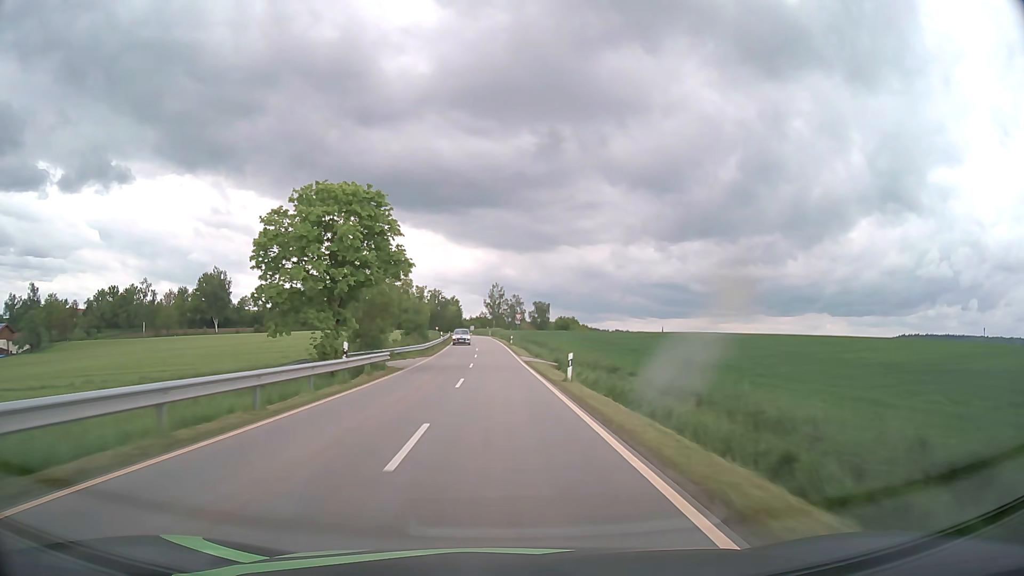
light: Day
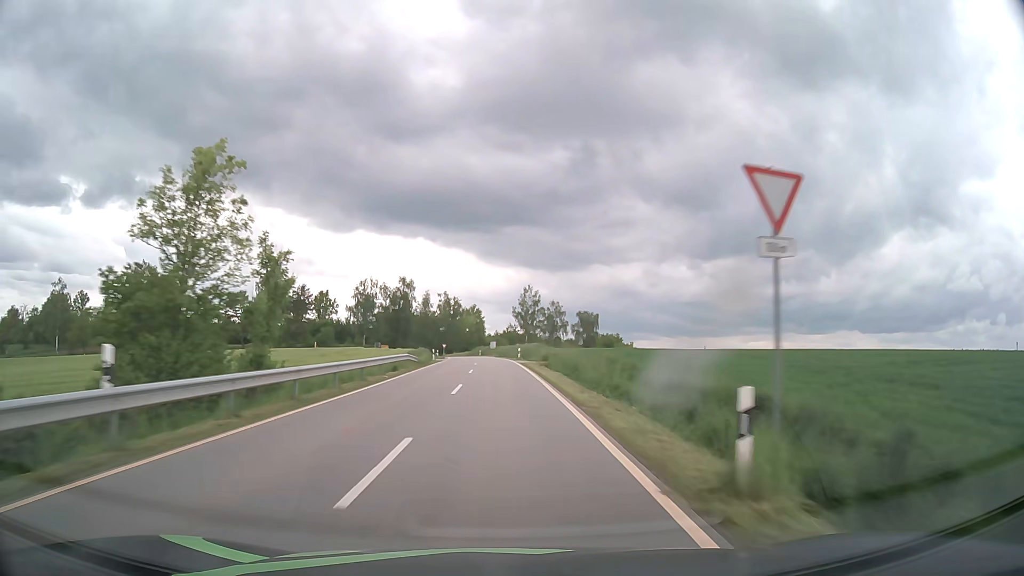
(-1.2, +62.3) m; -3°
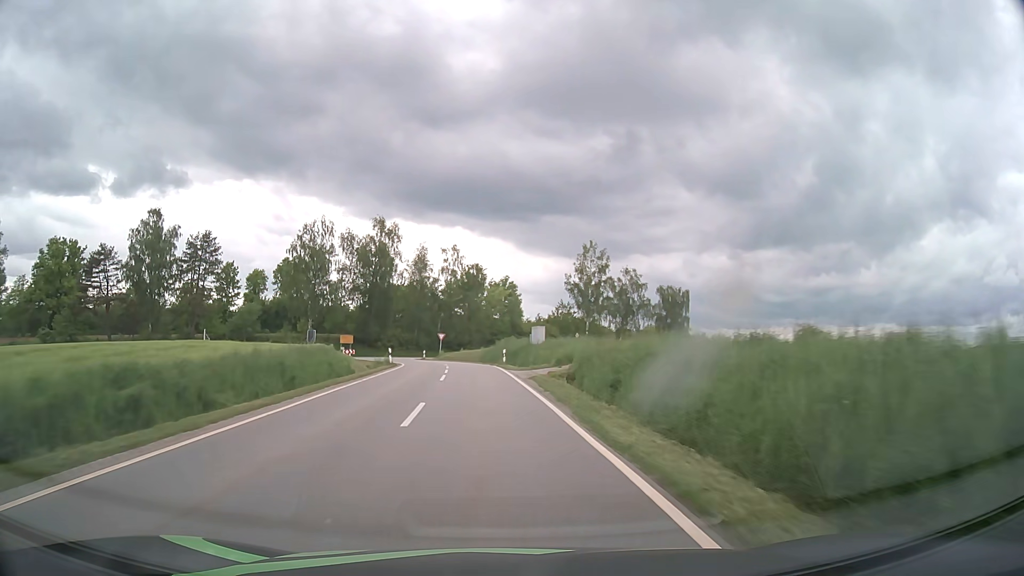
(-1.6, +67.3) m; -3°
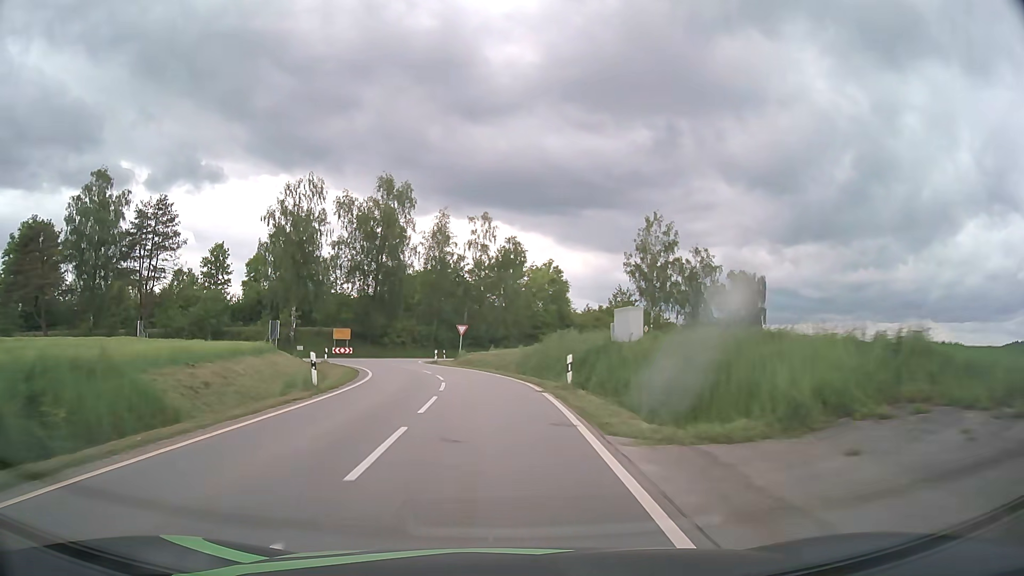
(-0.7, +22.2) m; -3°
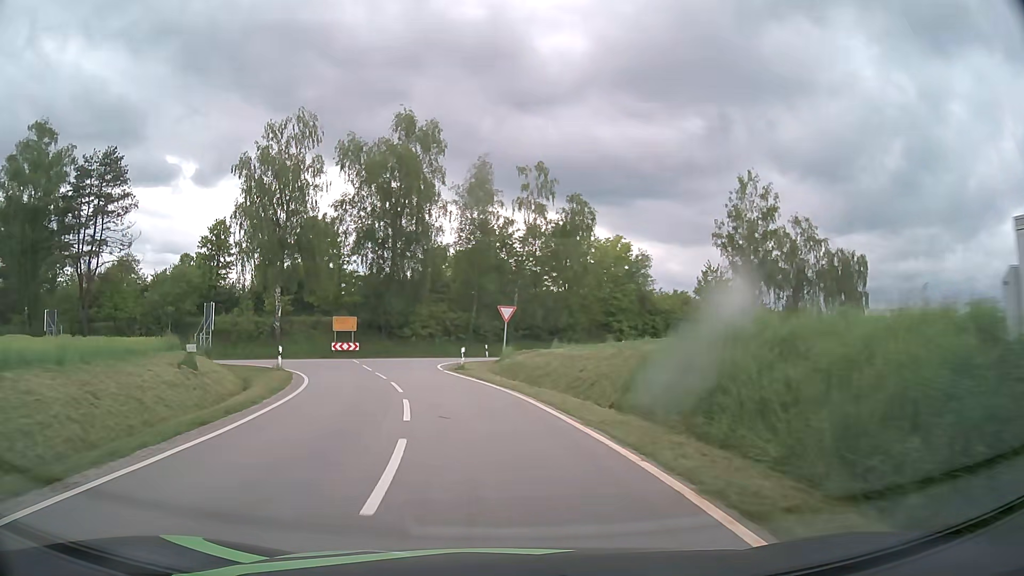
(-0.7, +18.9) m; -4°
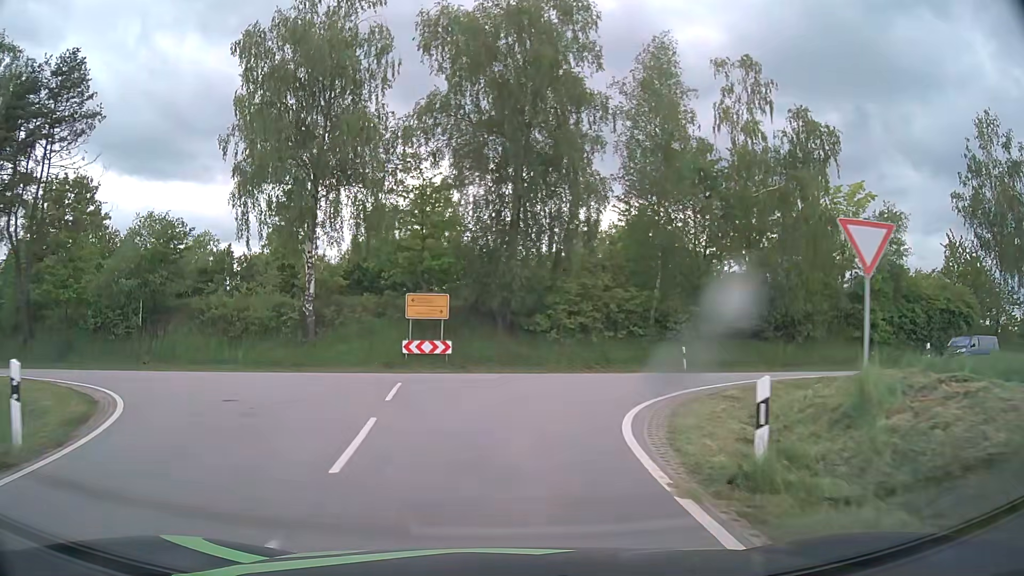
(-2.5, +22.0) m; -13°
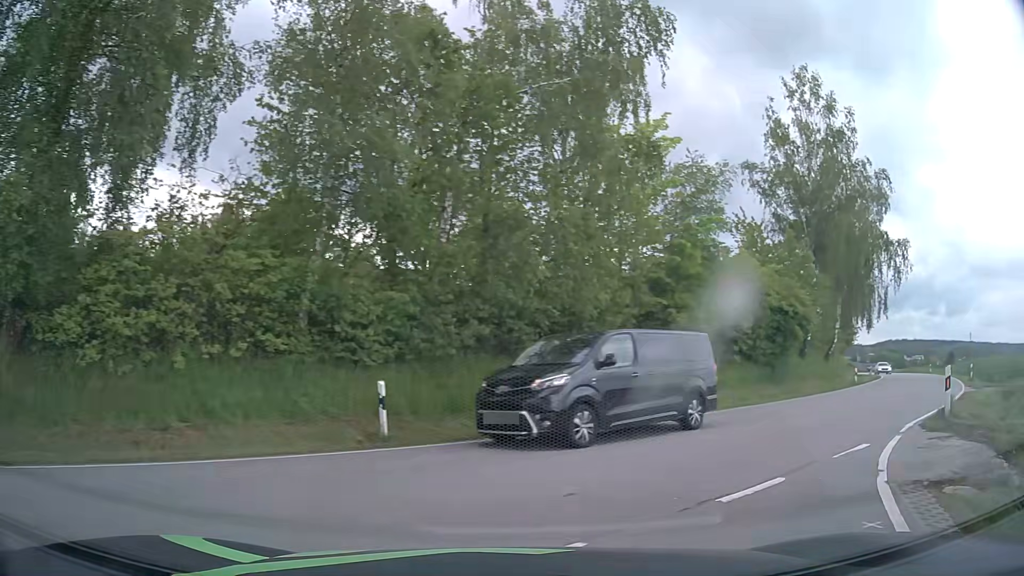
(+2.3, +15.8) m; +30°
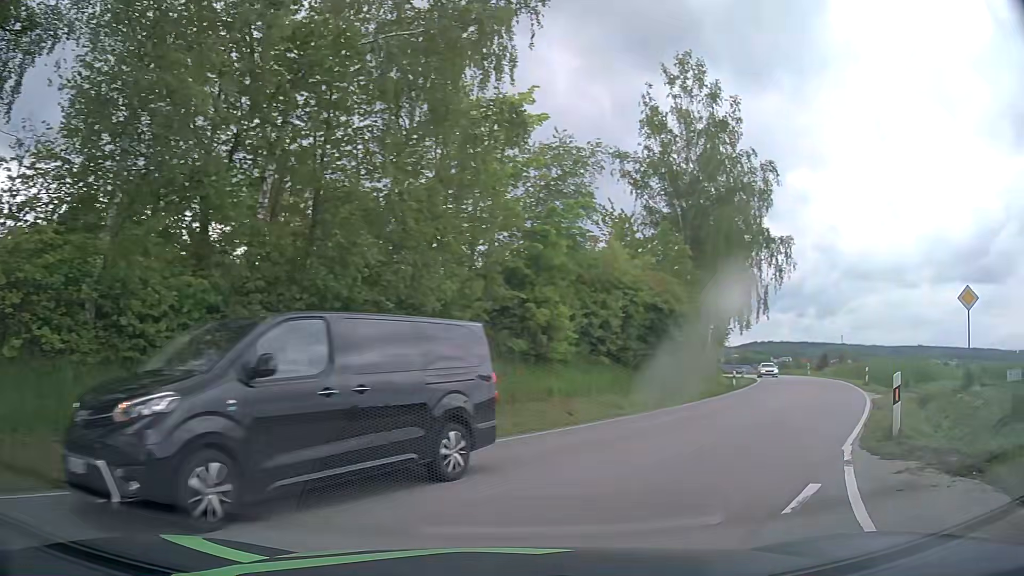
(+0.3, +3.1) m; +11°
(+3, +10) (+8, +18) (+13, +26) (+18, +35) (+23, +44) (+27, +53) (+30, +63) (+33, +72) (+36, +82) (+38, +91) m
